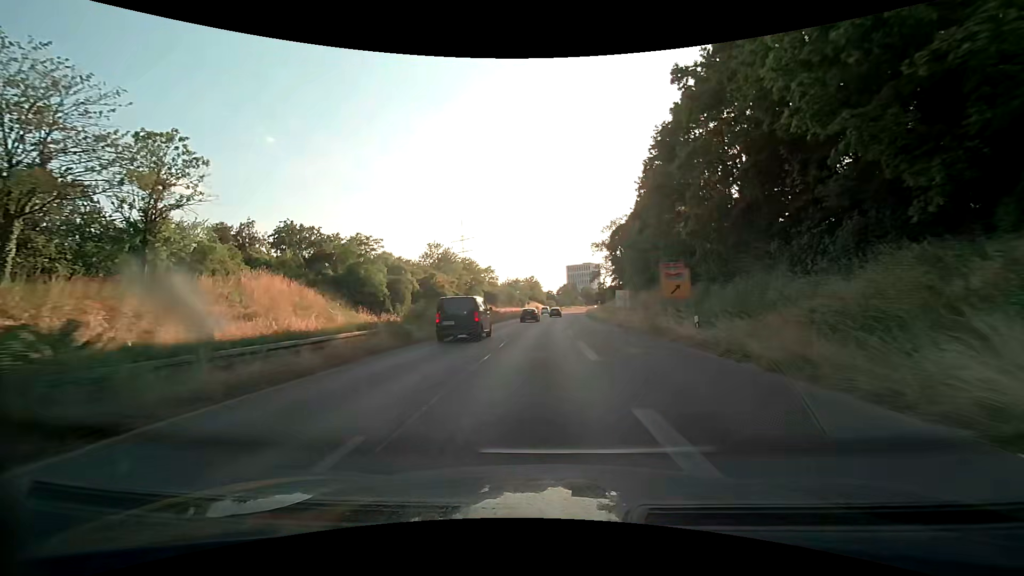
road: trunk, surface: asphalt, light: Day
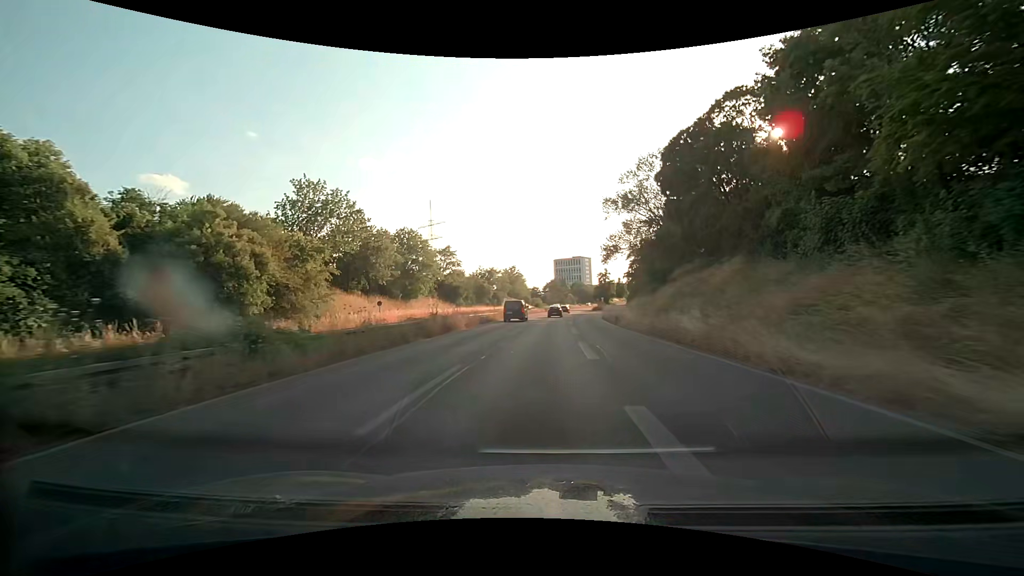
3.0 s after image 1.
(+0.6, +48.2) m; +2°
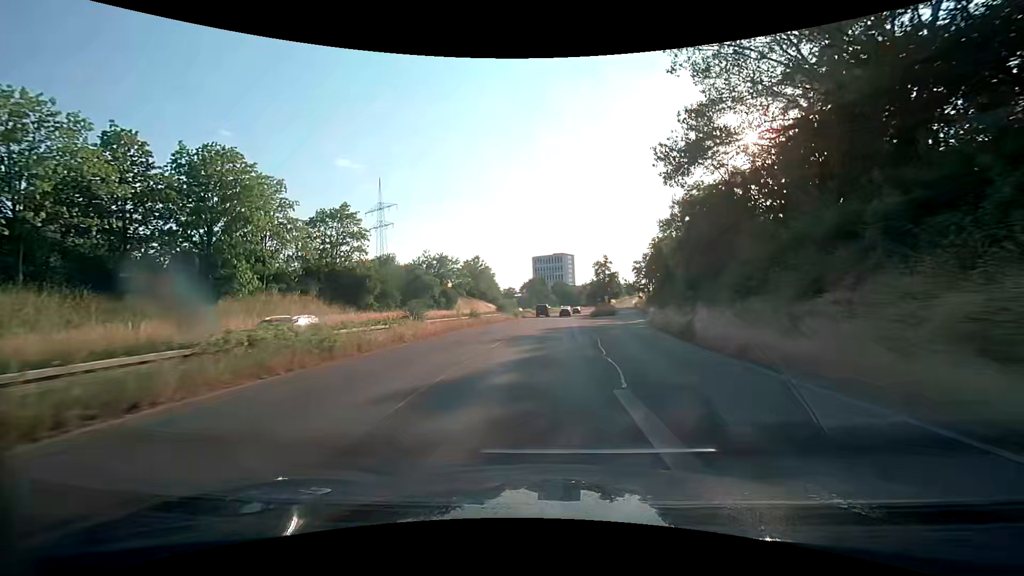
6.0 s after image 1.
(+1.2, +46.7) m; +2°
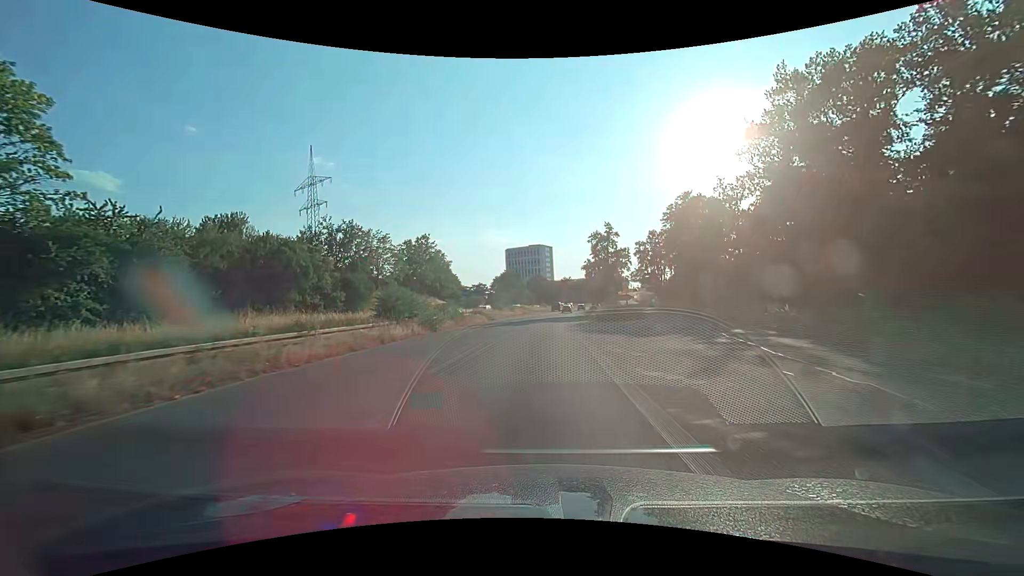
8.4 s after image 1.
(+0.9, +38.4) m; +3°
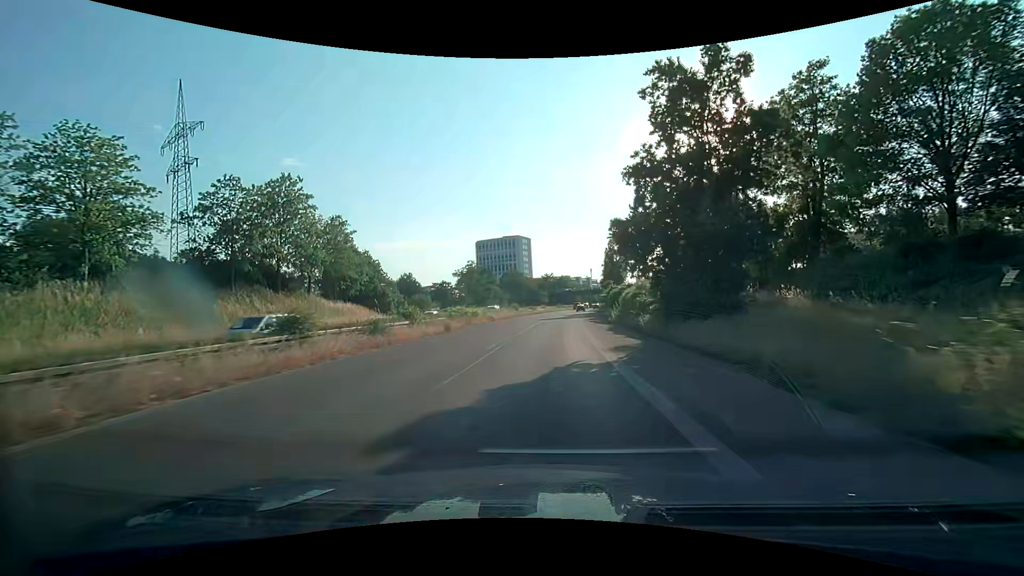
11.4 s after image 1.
(+1.2, +48.0) m; +3°
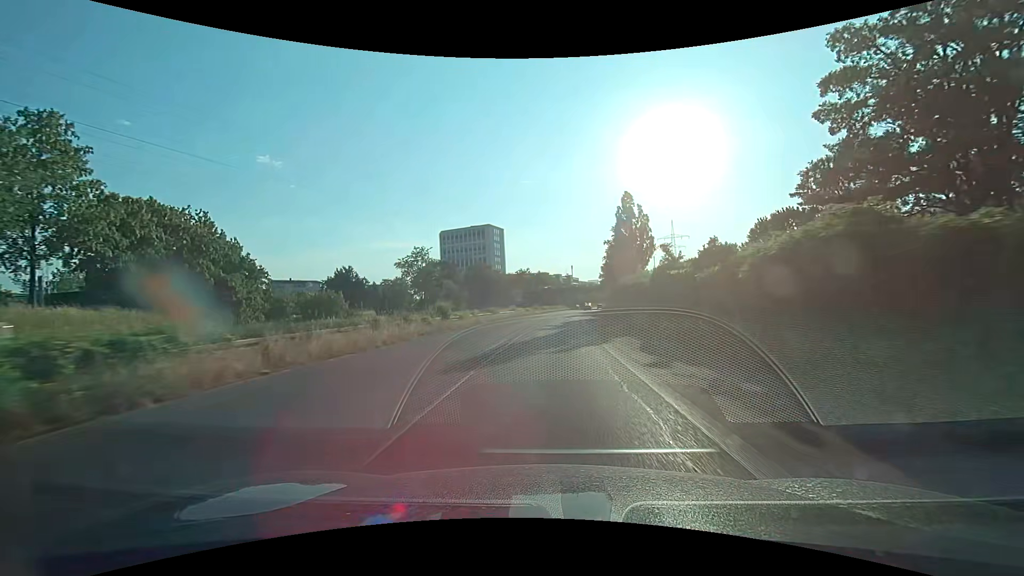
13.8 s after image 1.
(+0.8, +37.3) m; +2°
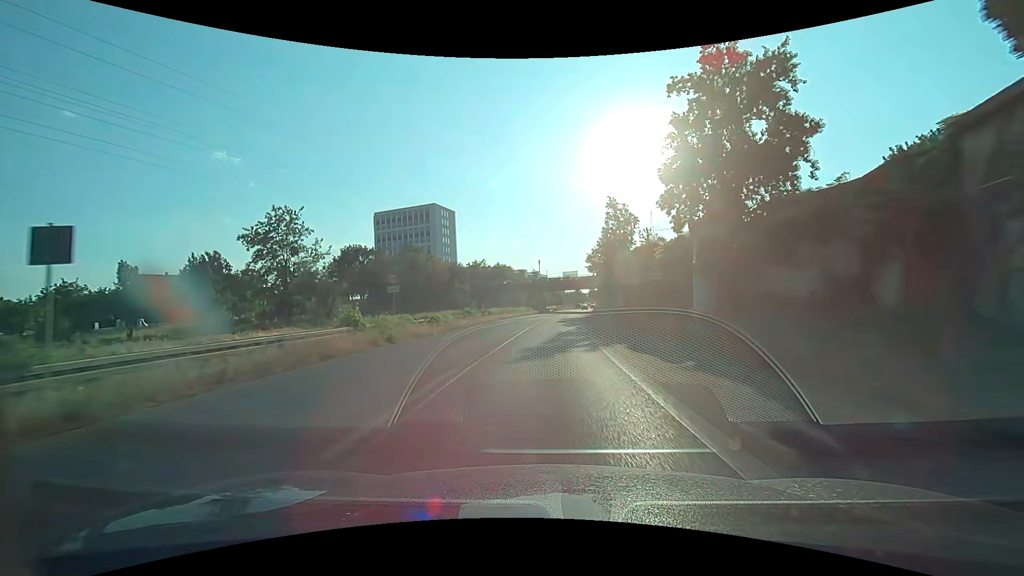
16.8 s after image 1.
(+2.0, +46.0) m; +4°
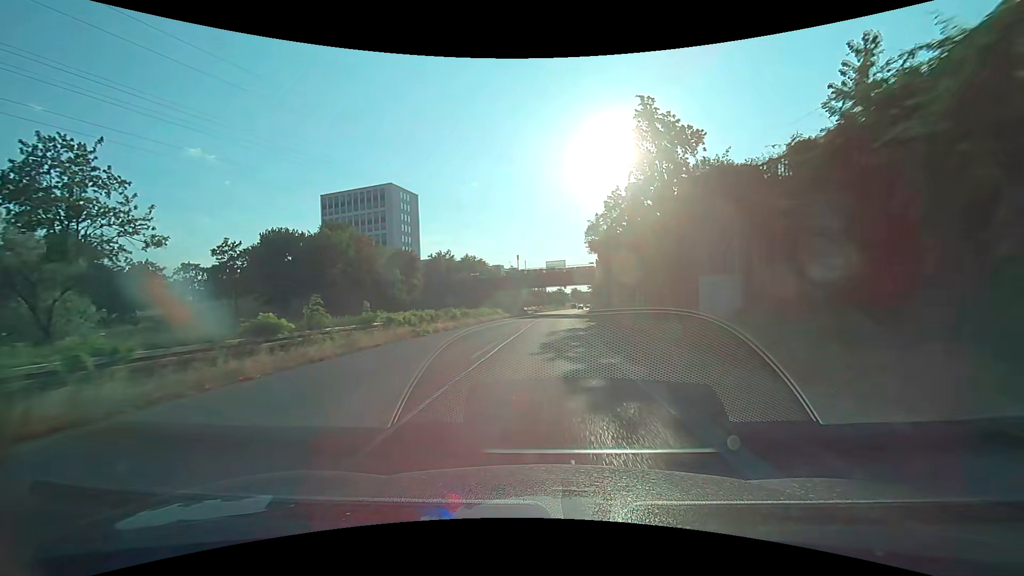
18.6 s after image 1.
(+0.5, +27.6) m; +2°
(0, +10) (0, +20) (+1, +30) (+1, +40) (+1, +50) (+2, +60) (+2, +70) (+3, +80) (+4, +90) (+4, +100) m
